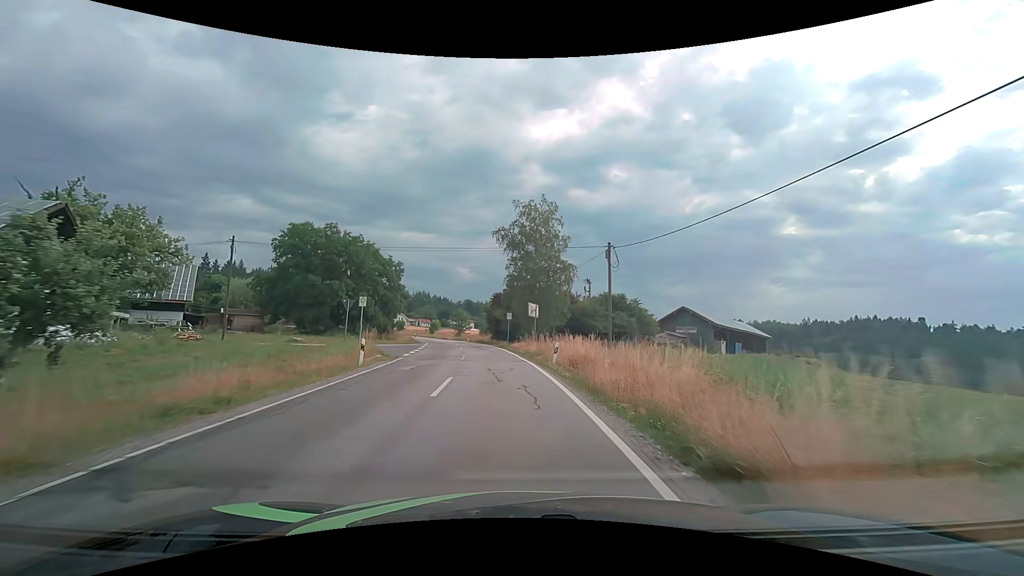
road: tertiary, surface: asphalt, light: Day
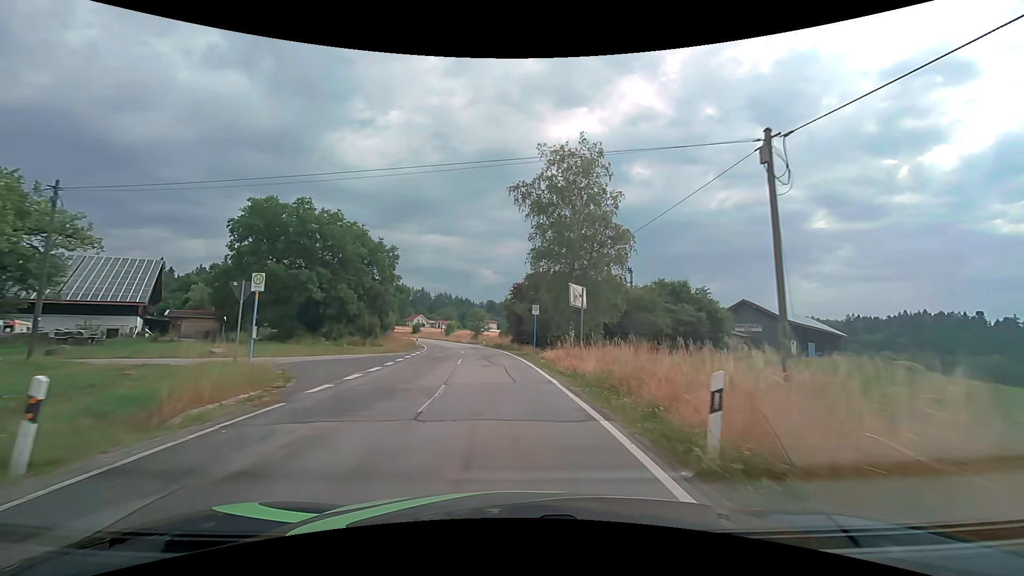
(-0.3, +14.1) m; -3°
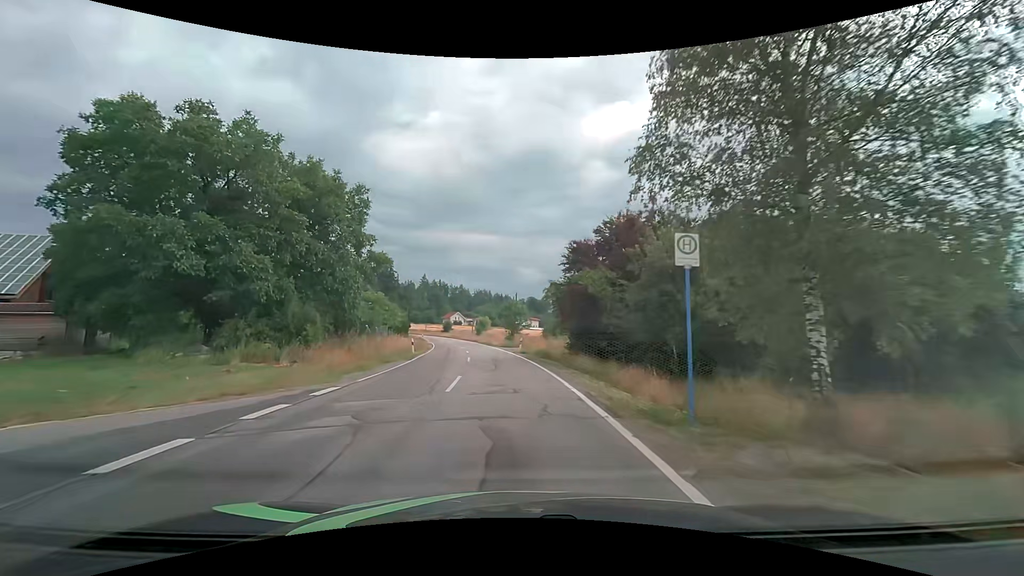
(-0.9, +21.5) m; -5°
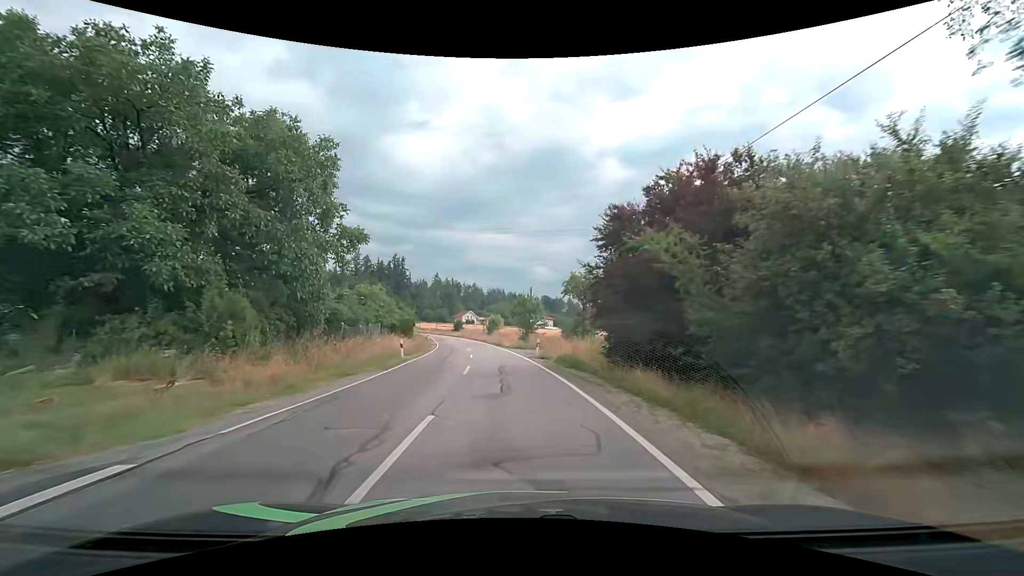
(0.0, +7.3) m; -1°
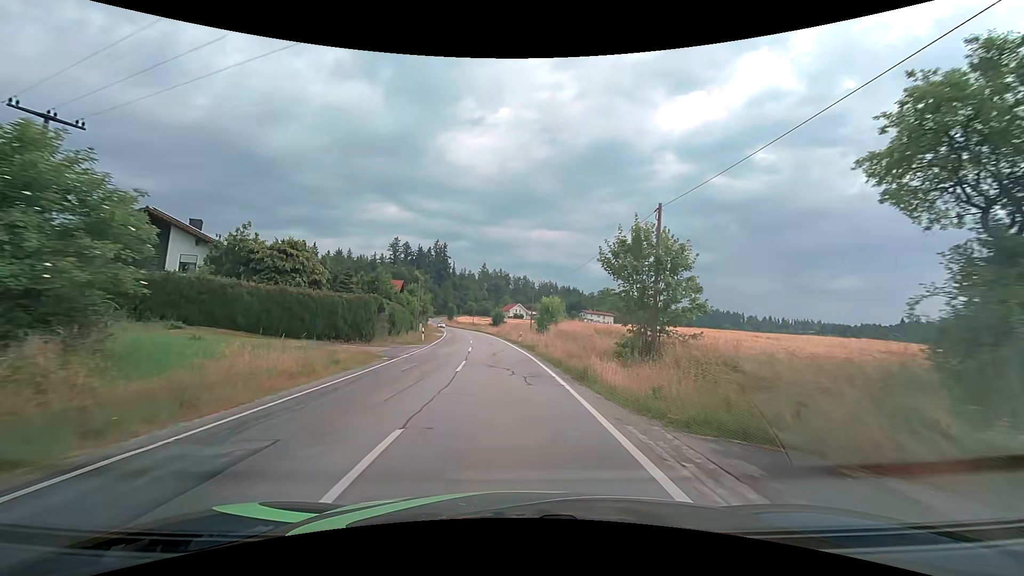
(-1.9, +37.5) m; -6°
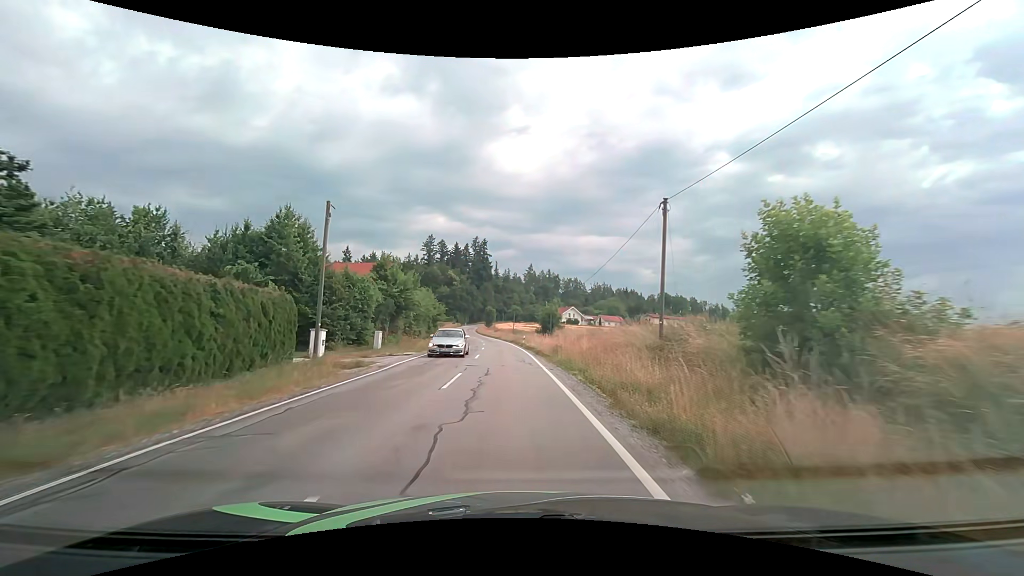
(-1.7, +39.6) m; -6°
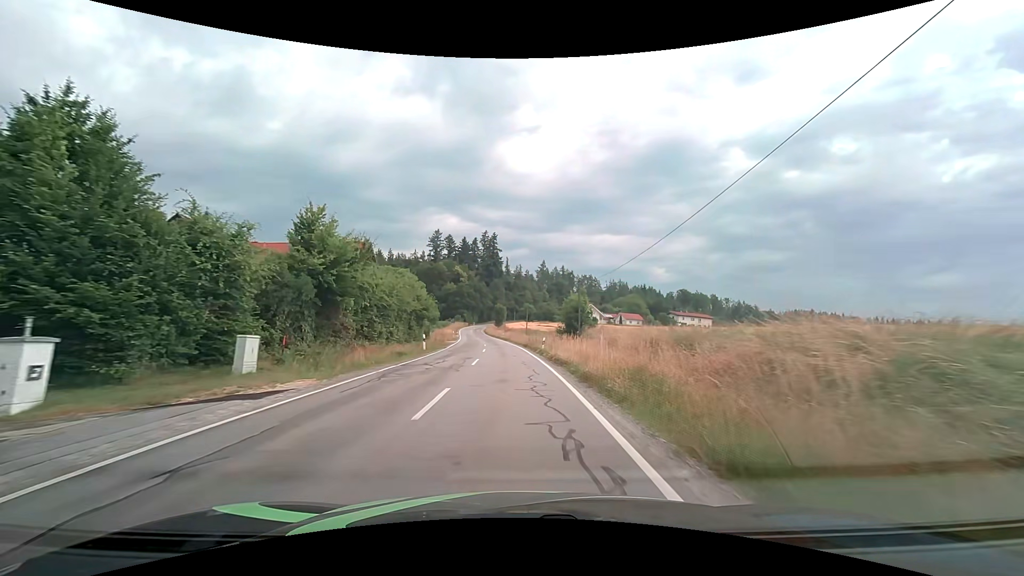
(-0.2, +16.2) m; -1°
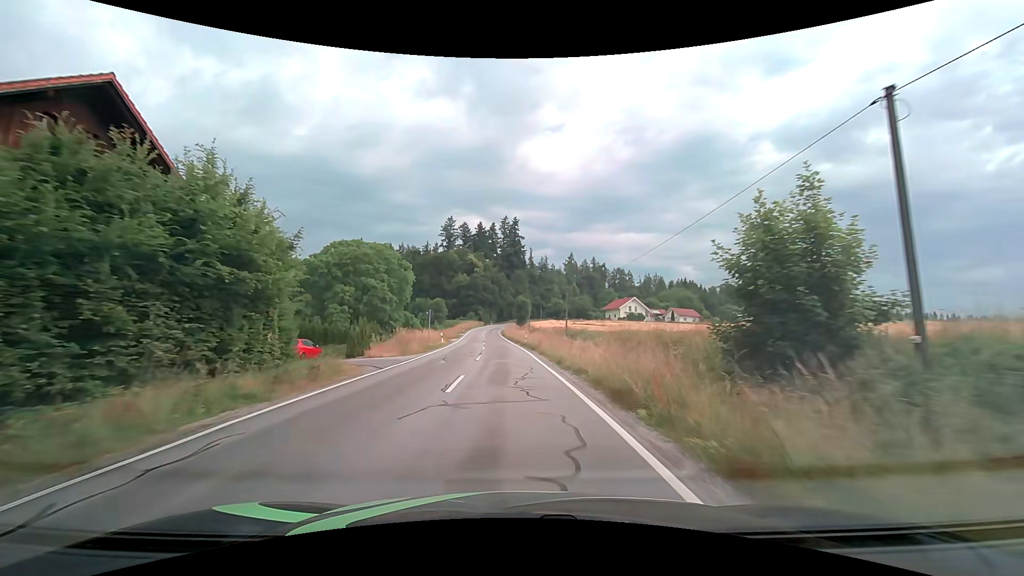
(-0.6, +33.0) m; -3°
(0, +10) (0, +20) (-1, +30) (-1, +40) (-2, +50) (-3, +60) (-3, +70) (-4, +80) (-4, +90) (-5, +100) m
